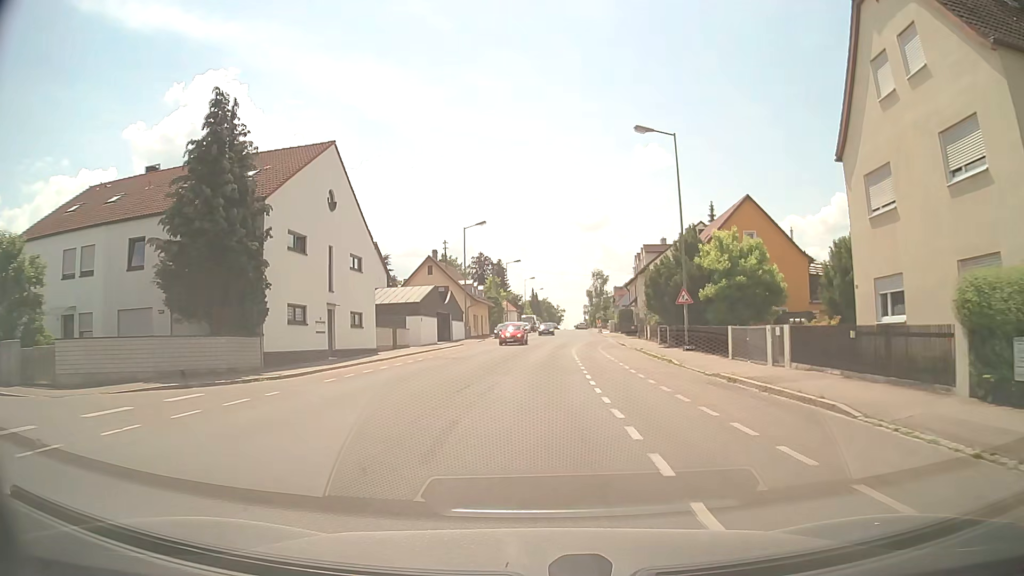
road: tertiary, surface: asphalt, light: Day
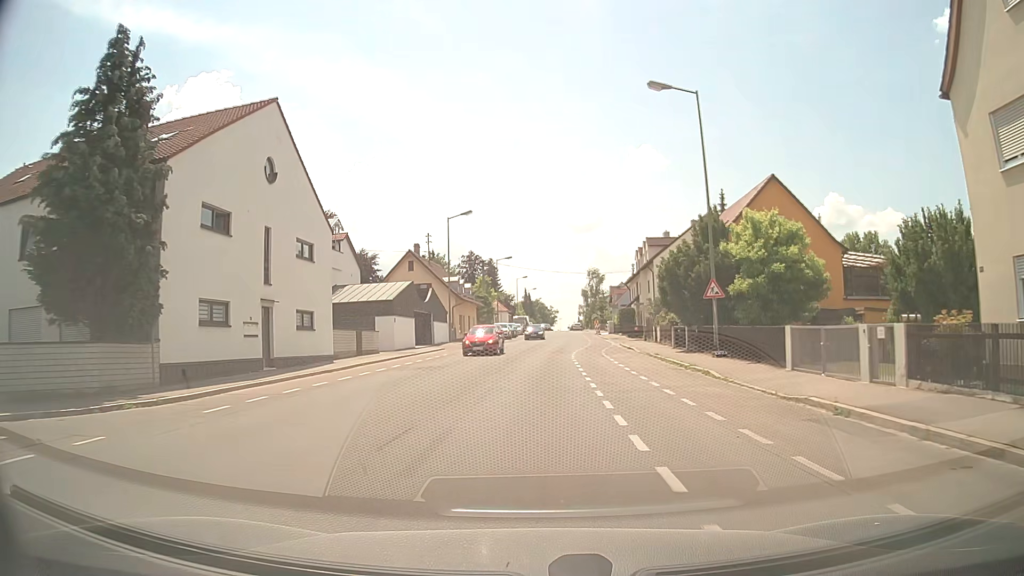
(0.0, +6.7) m; +1°
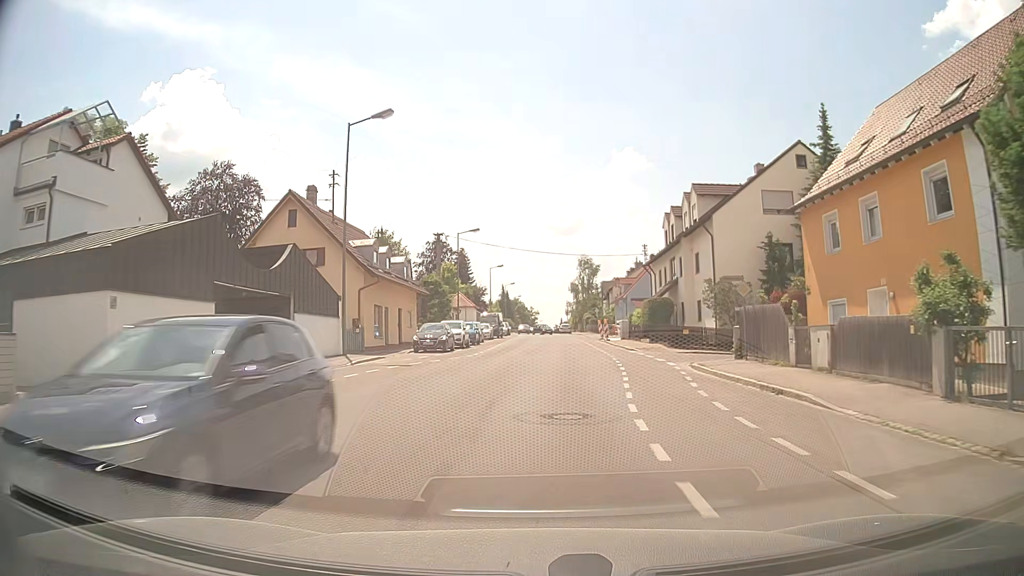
(+0.3, +26.8) m; +2°
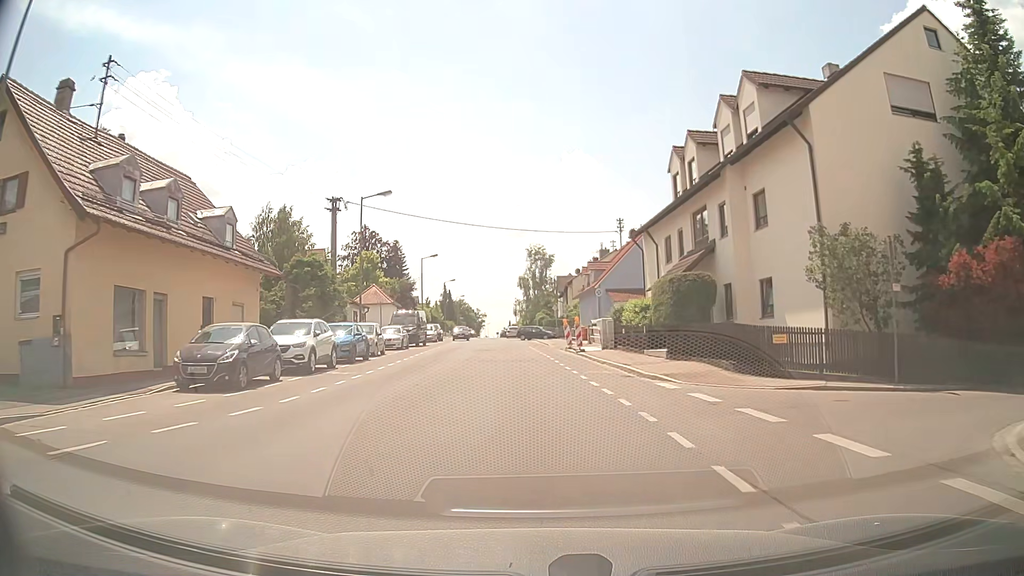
(+0.8, +19.4) m; +4°
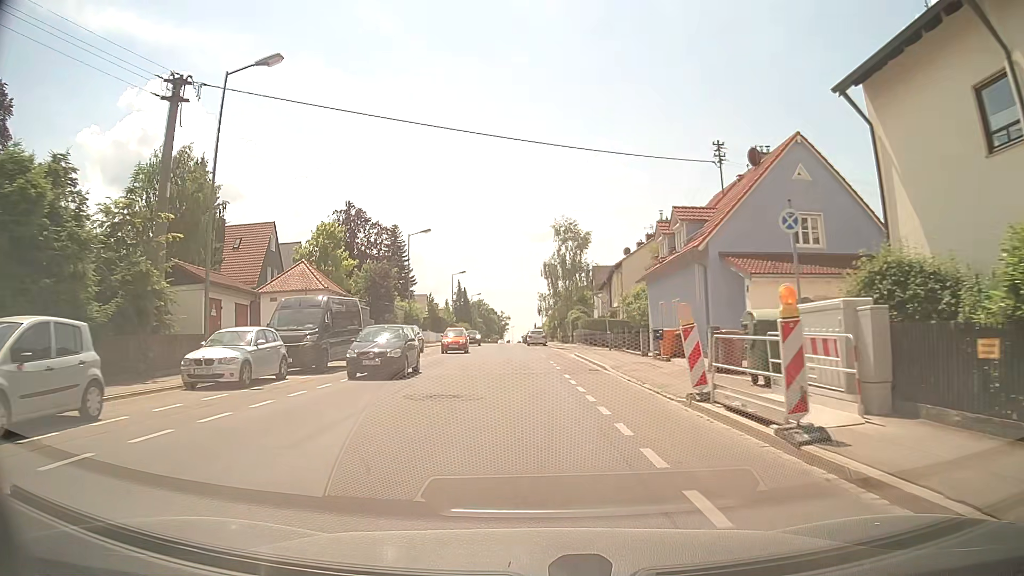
(-0.4, +24.8) m; -2°
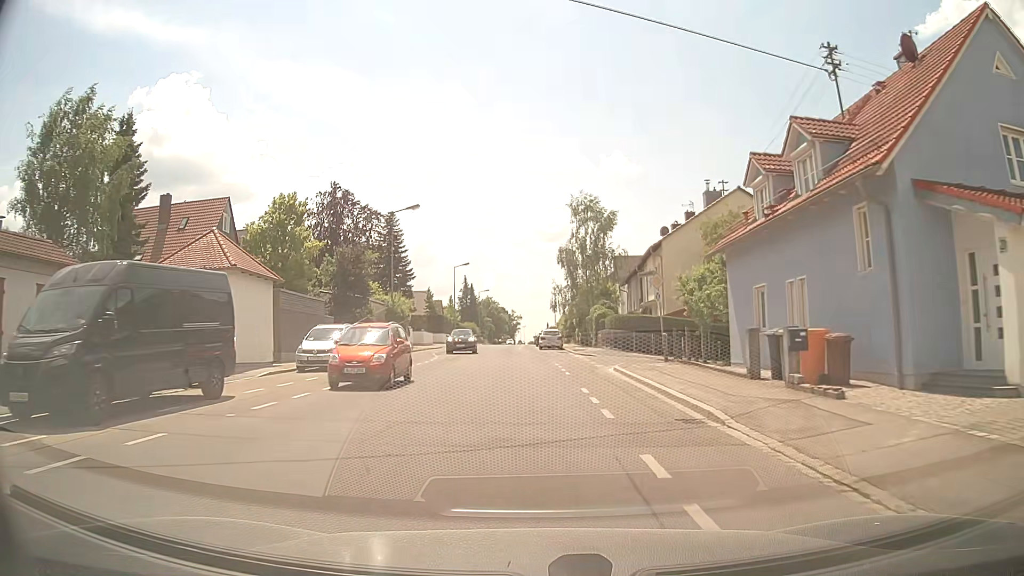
(-0.2, +12.4) m; -1°
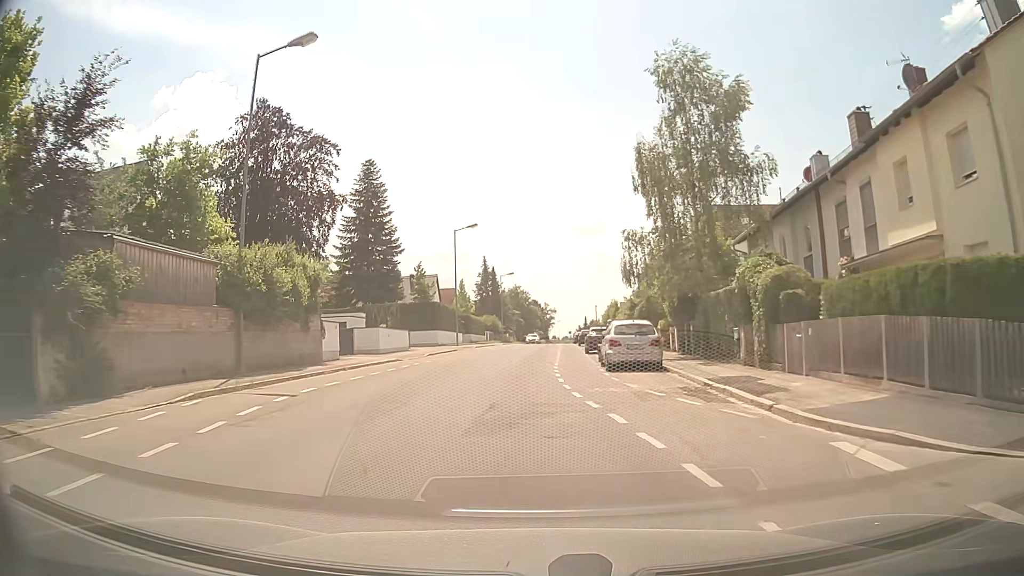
(-0.7, +30.6) m; -3°
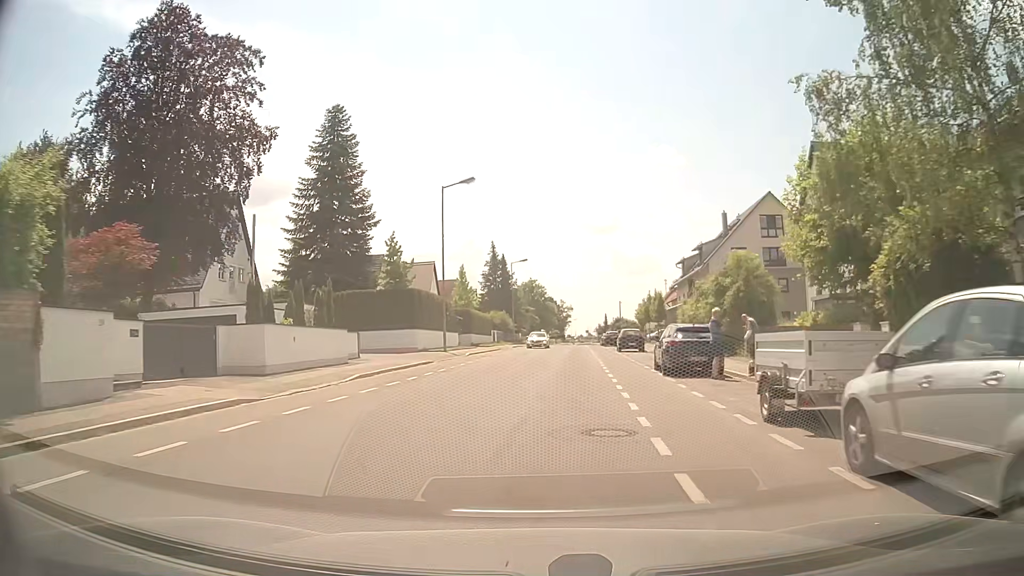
(-0.5, +18.2) m; -1°
(0, +10) (+1, +20) (+1, +30) (+2, +40) (+3, +50) (+3, +60) (+4, +70) (+4, +80) (+5, +90) (+6, +100) m
